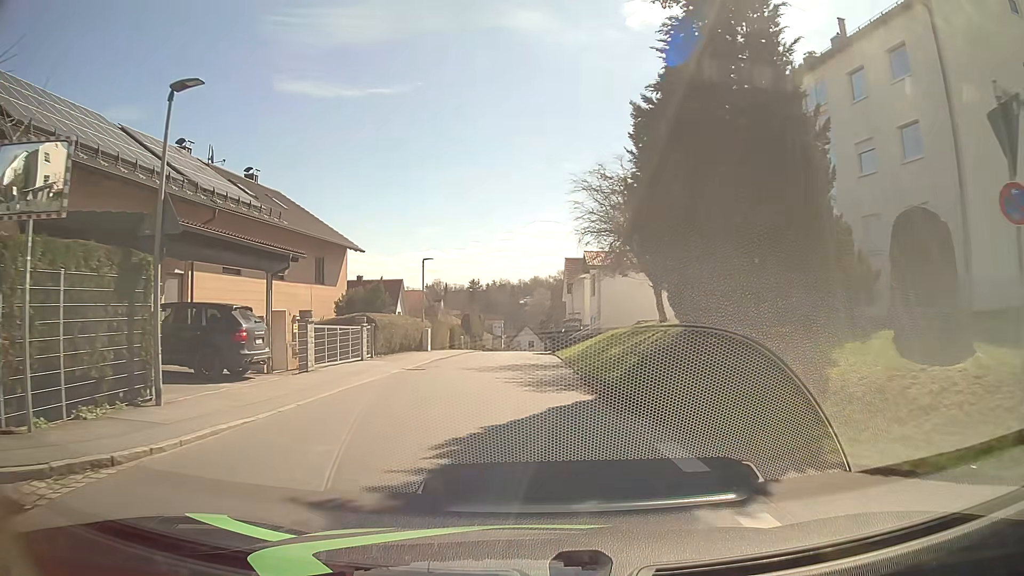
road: residential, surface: asphalt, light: Day
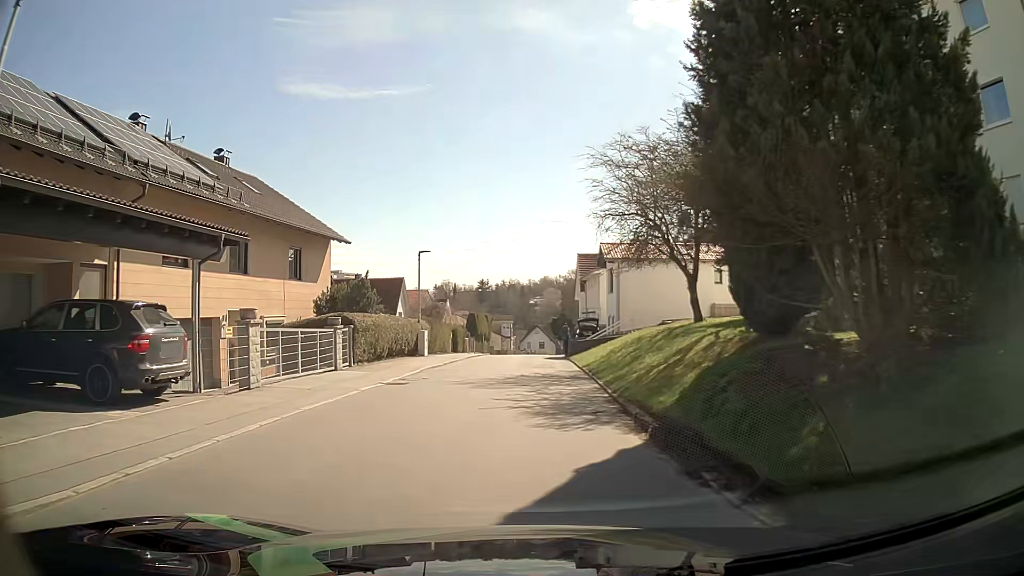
(0.0, +4.5) m; 0°
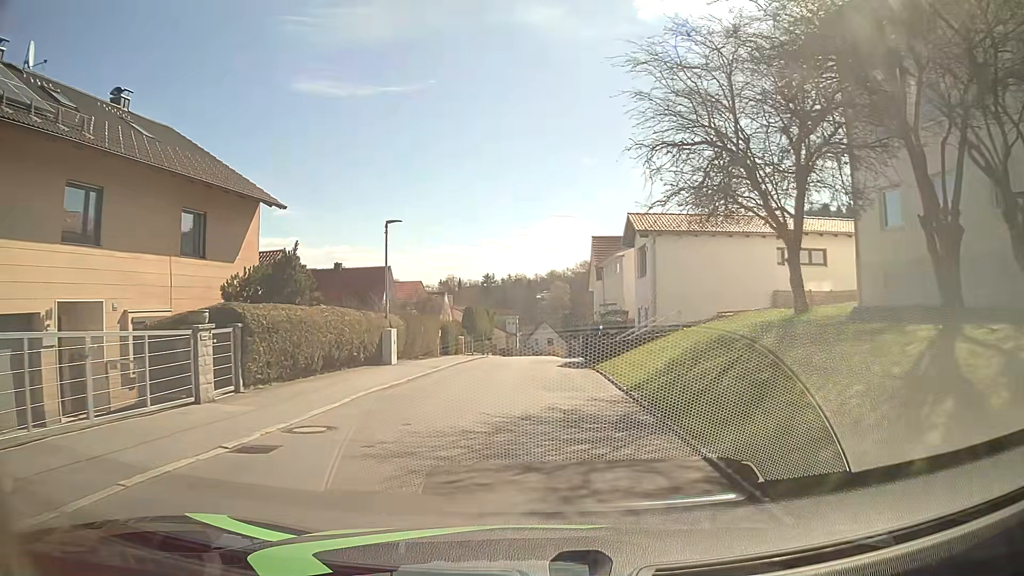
(-0.2, +9.0) m; -2°
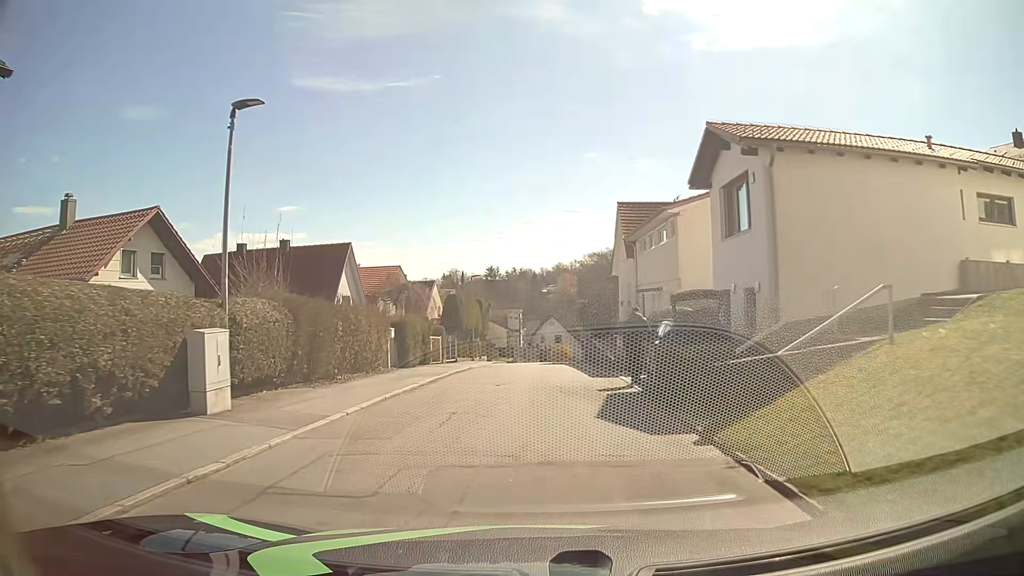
(0.0, +13.7) m; +1°
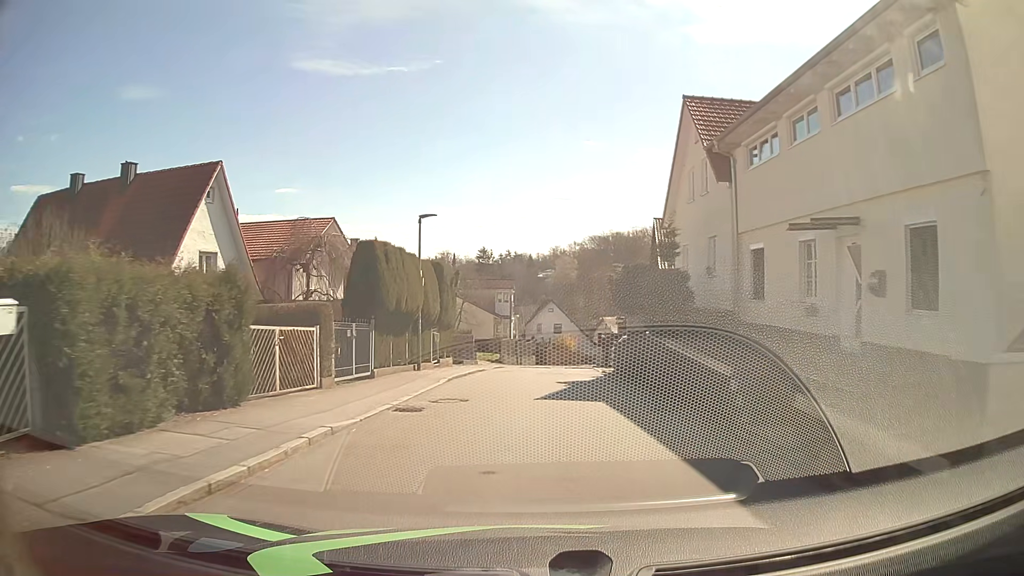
(-0.4, +18.4) m; -1°
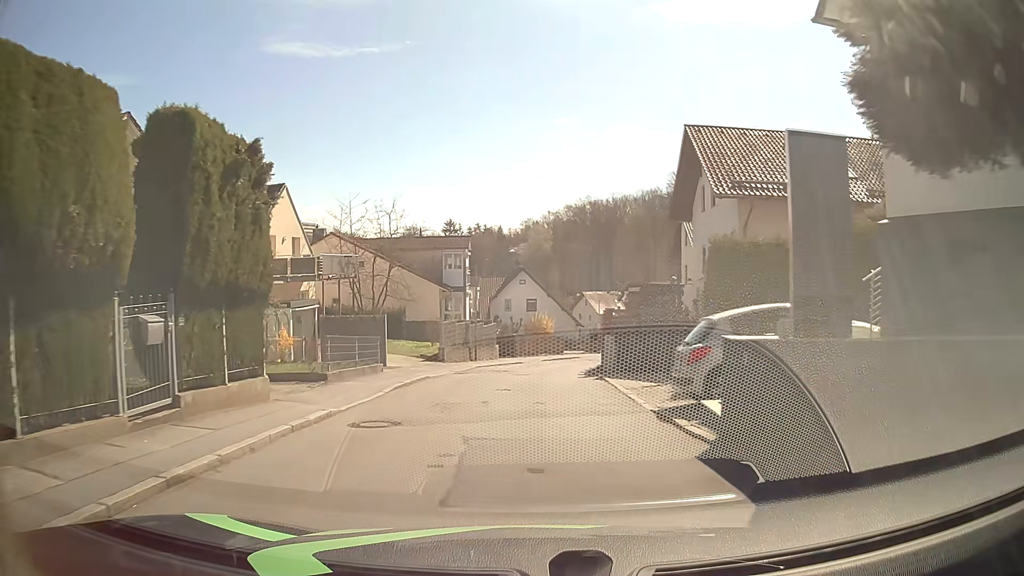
(+0.7, +18.5) m; +2°
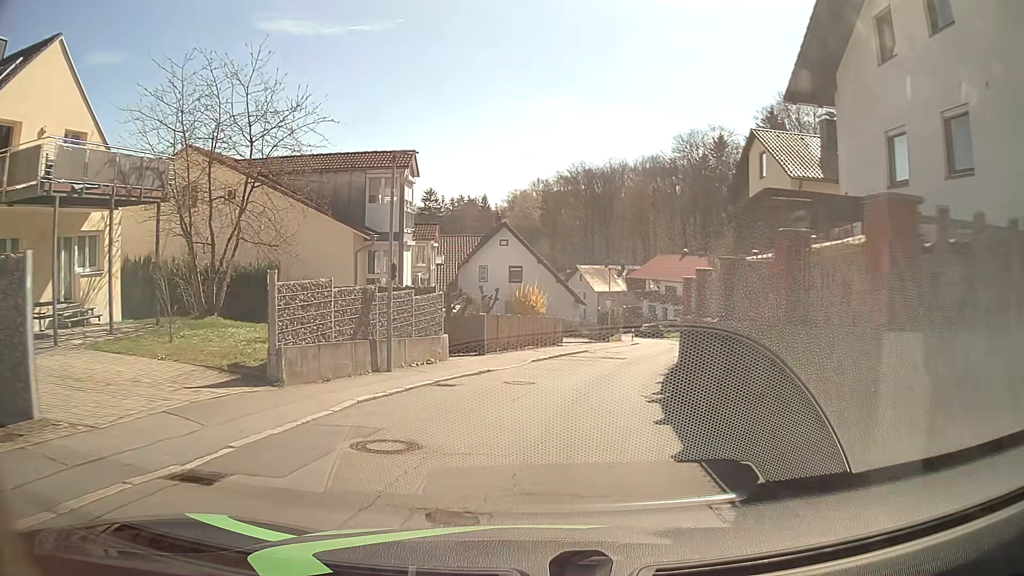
(+0.3, +18.3) m; +3°
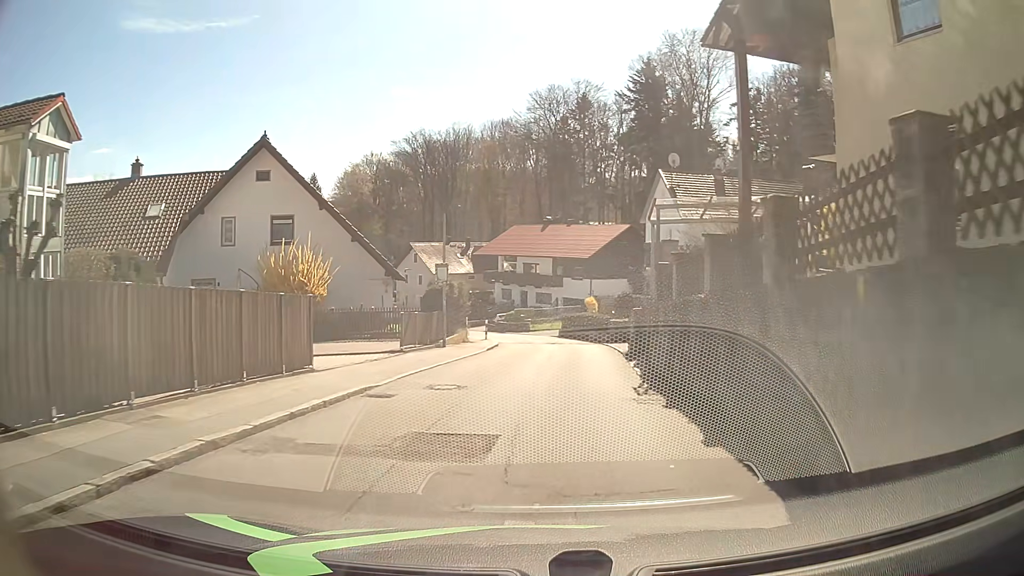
(+2.1, +22.2) m; +12°
(0, +10) (+1, +20) (+1, +30) (+1, +40) (-2, +50) (-7, +58) (-12, +67) (-17, +75) (-23, +84) (-30, +91) m
